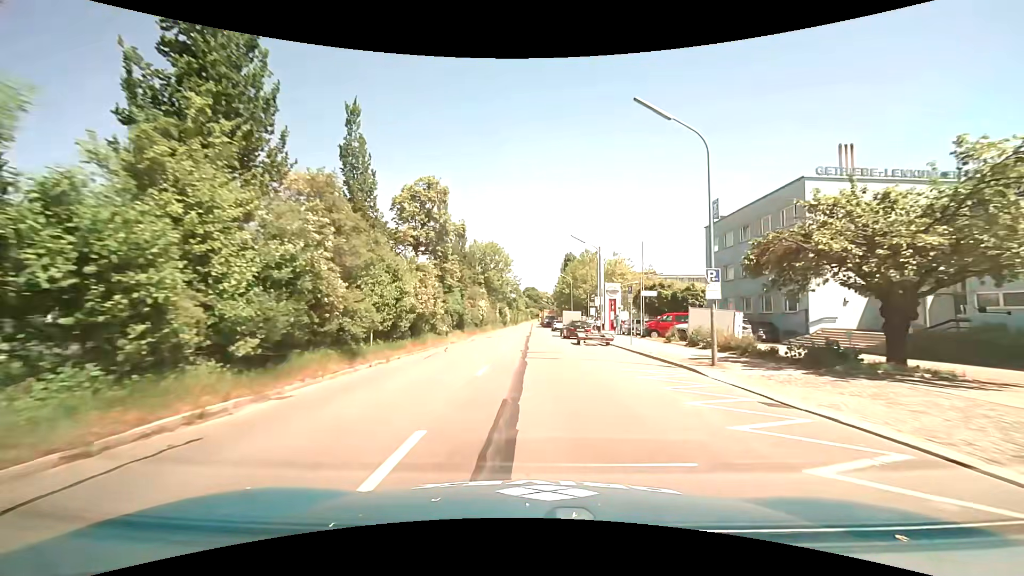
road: tertiary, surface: asphalt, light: Day
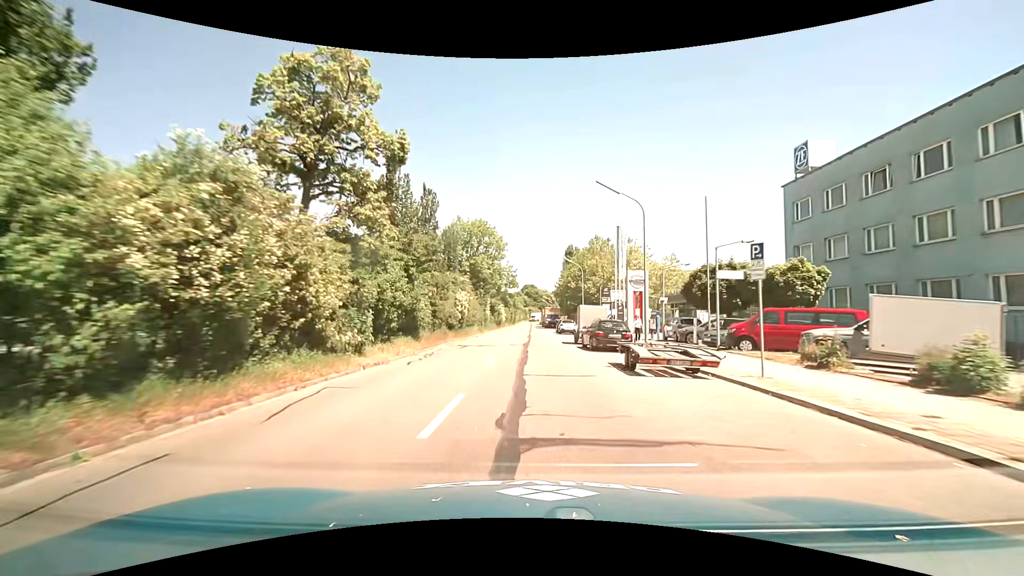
(0.0, +15.5) m; 0°
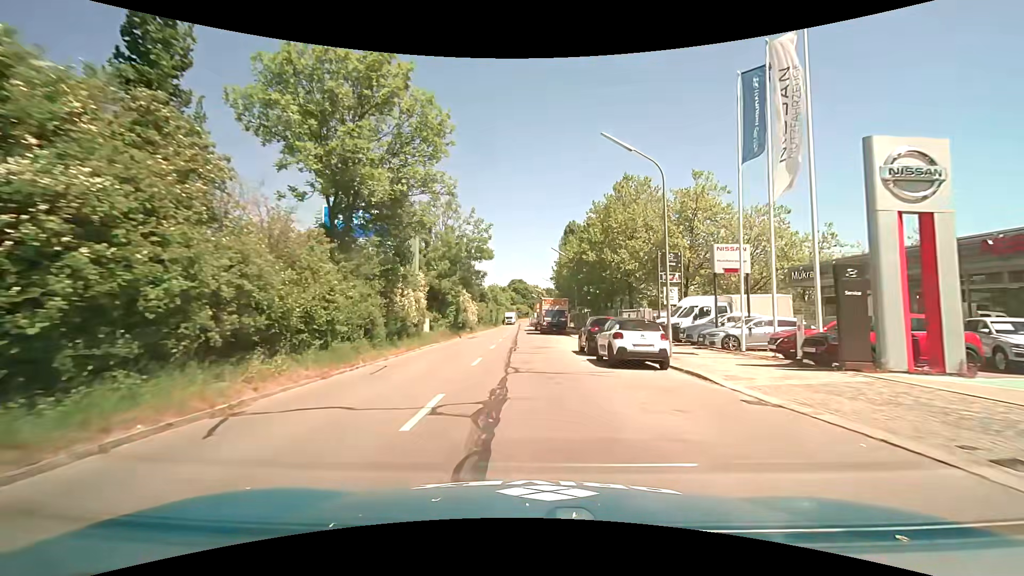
(+0.1, +35.7) m; +1°
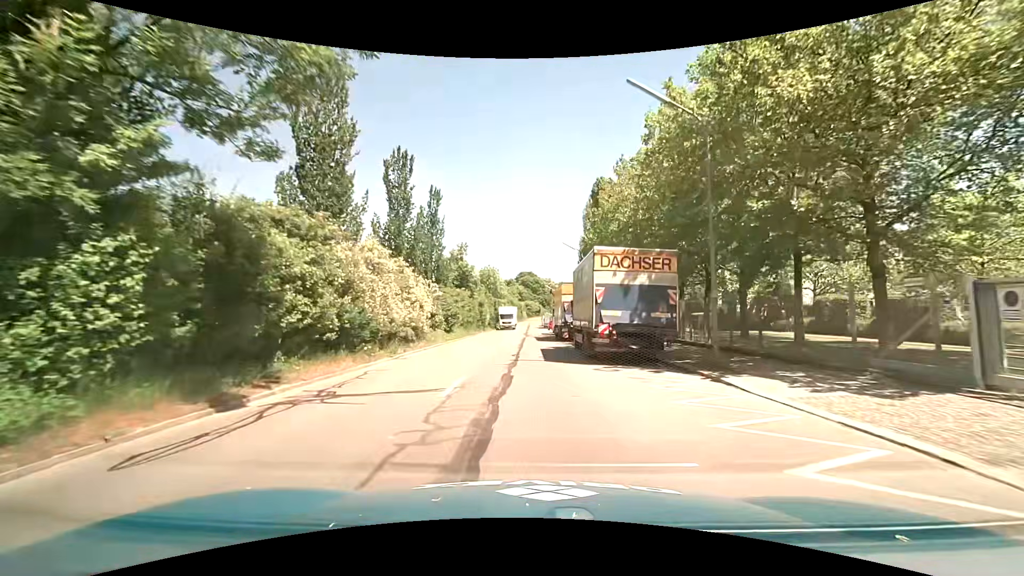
(-0.5, +33.6) m; -2°
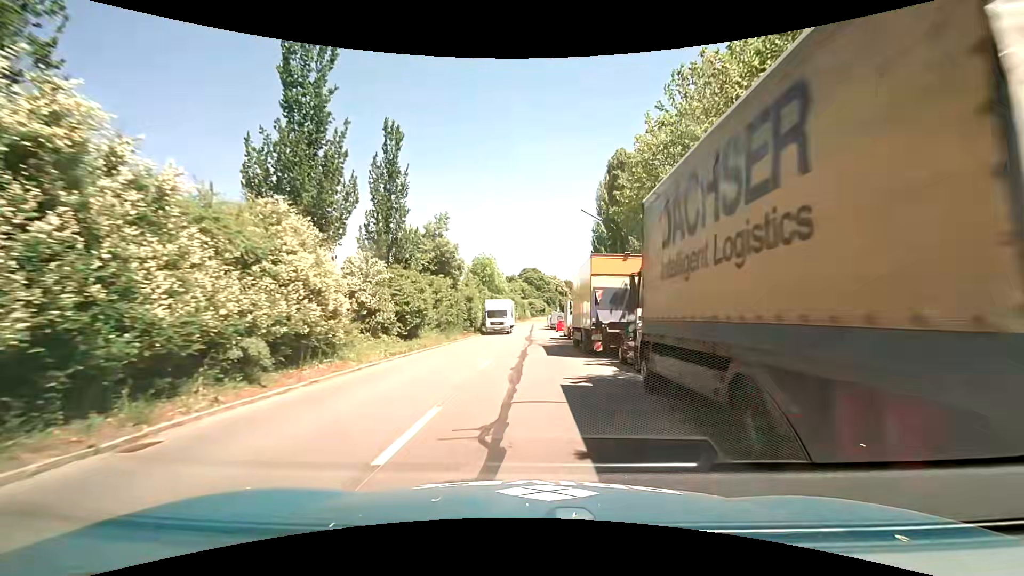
(-0.1, +13.2) m; -1°
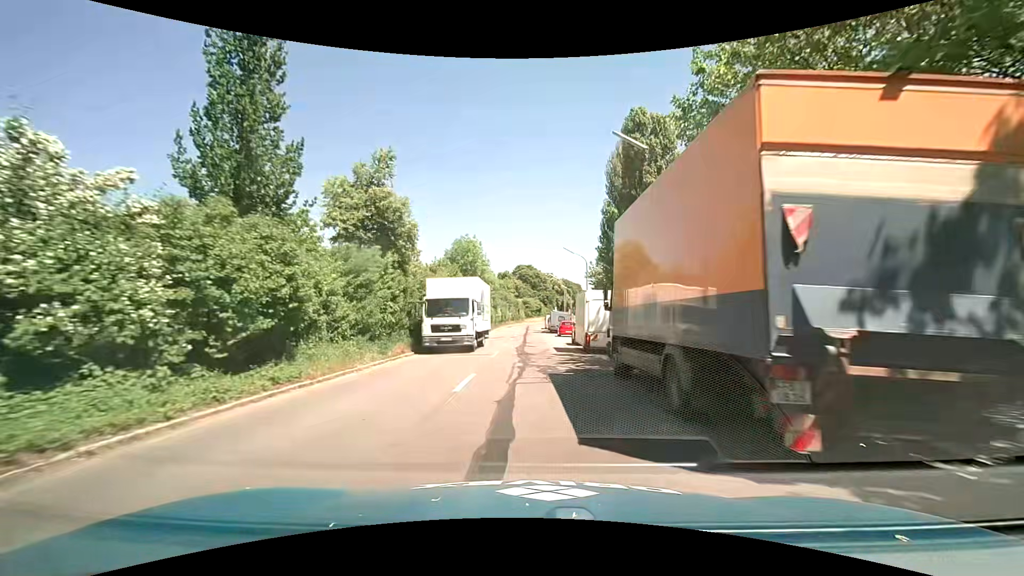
(+0.2, +13.3) m; +1°
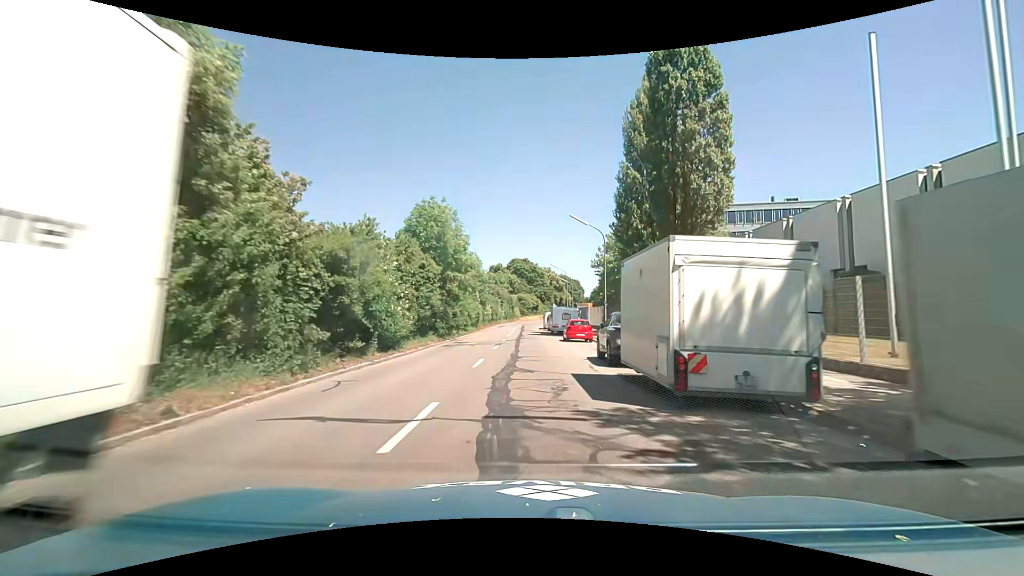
(0.0, +13.5) m; -1°
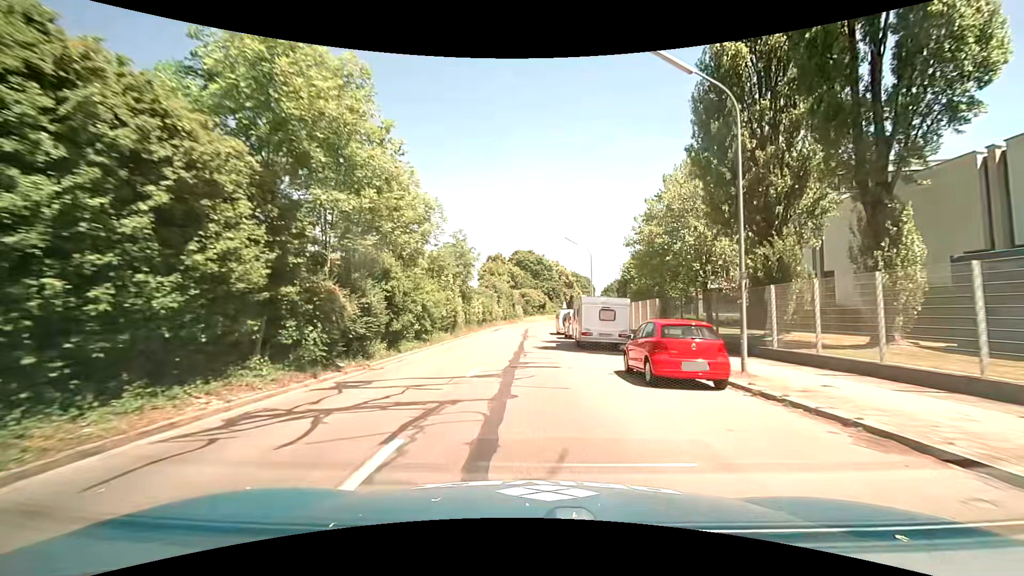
(+0.2, +20.8) m; 0°
(0, +10) (0, +20) (0, +30) (0, +40) (0, +50) (+1, +60) (+3, +70) (+5, +80) (+8, +89) (+11, +99) m
